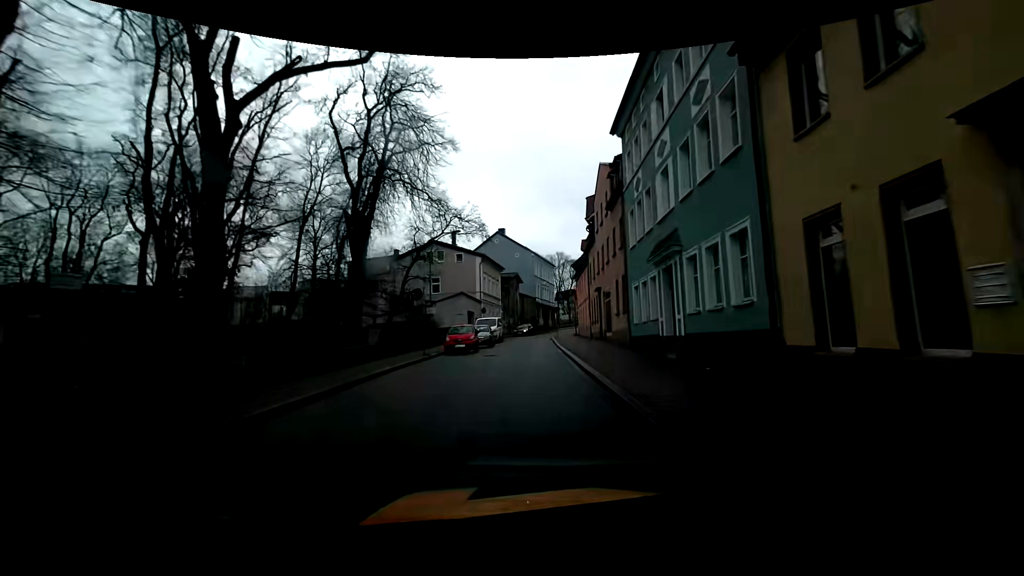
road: primary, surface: asphalt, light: Day
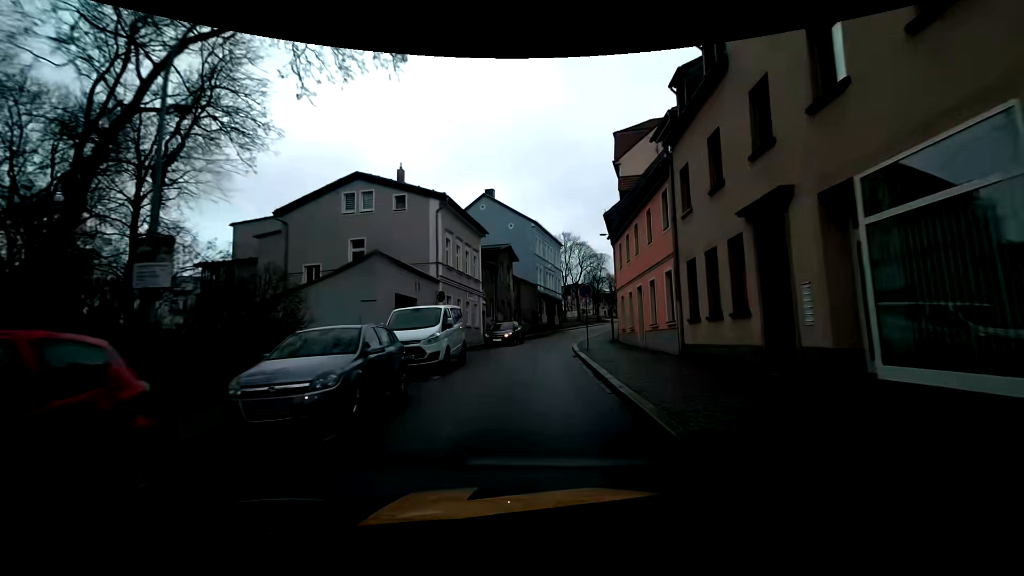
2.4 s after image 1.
(+0.1, +23.9) m; 0°
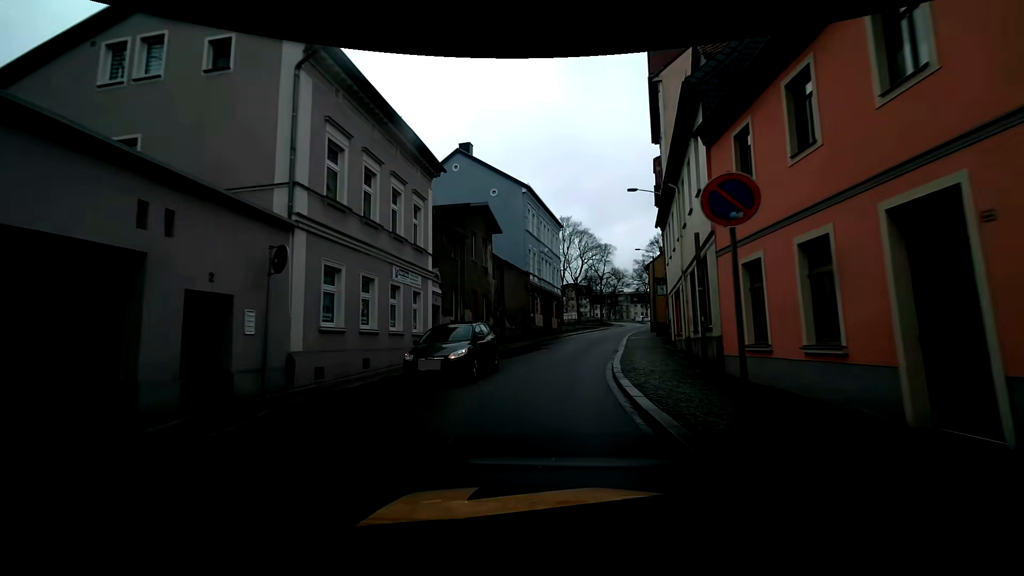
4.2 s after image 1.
(+0.3, +16.3) m; +1°
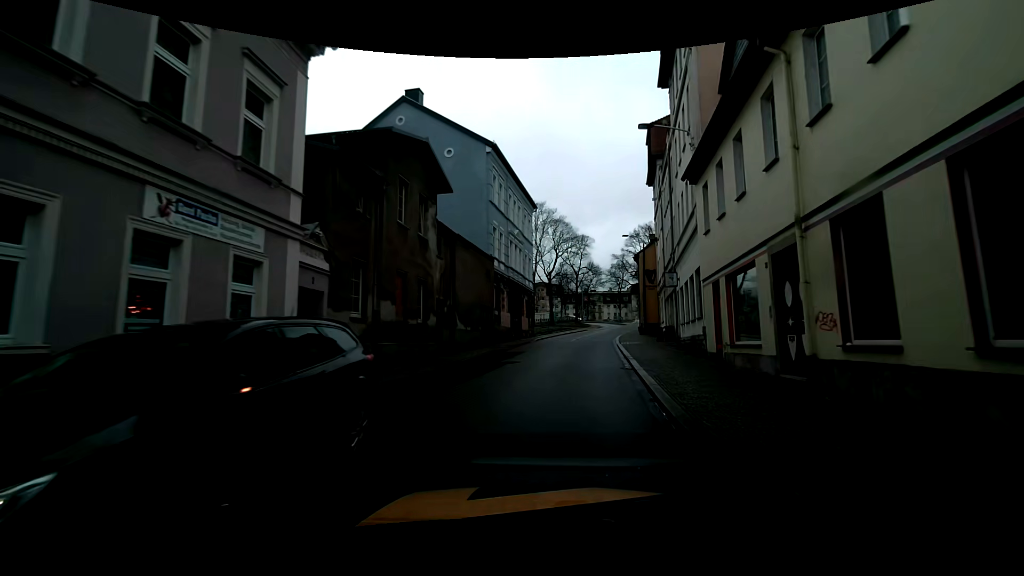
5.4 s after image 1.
(+0.2, +10.0) m; +4°
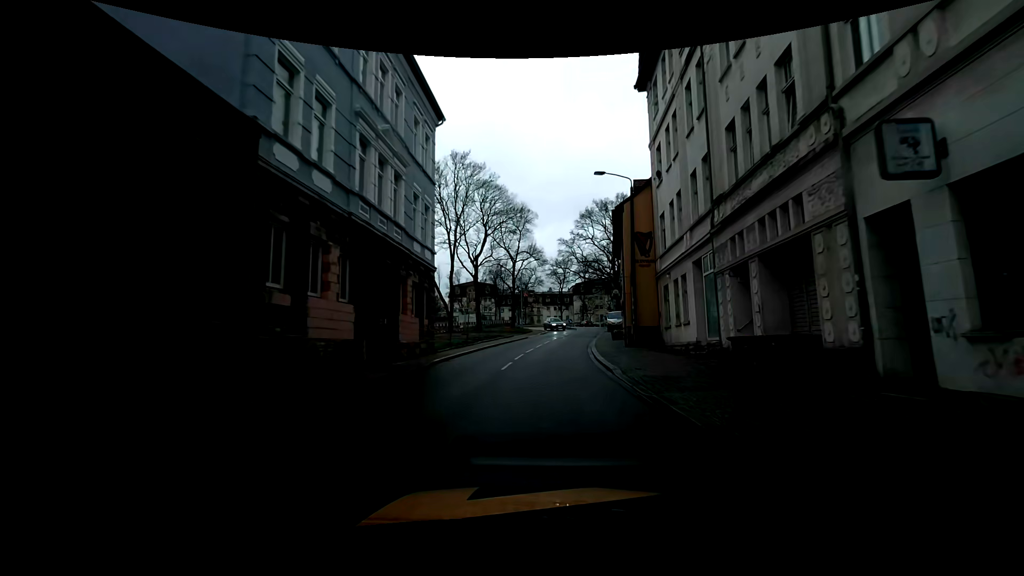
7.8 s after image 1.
(+1.6, +21.5) m; +7°
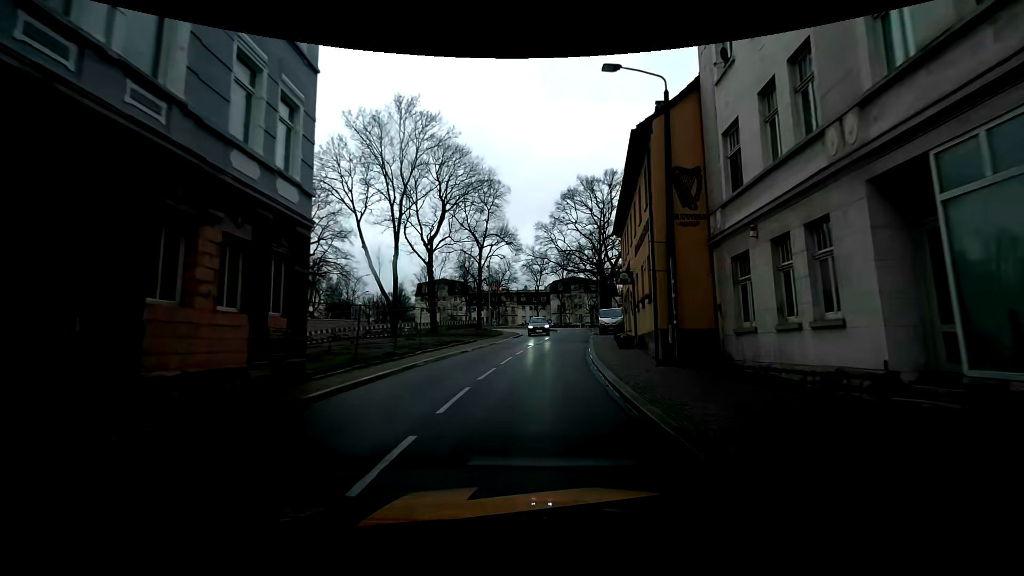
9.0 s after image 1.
(+0.4, +11.3) m; +3°
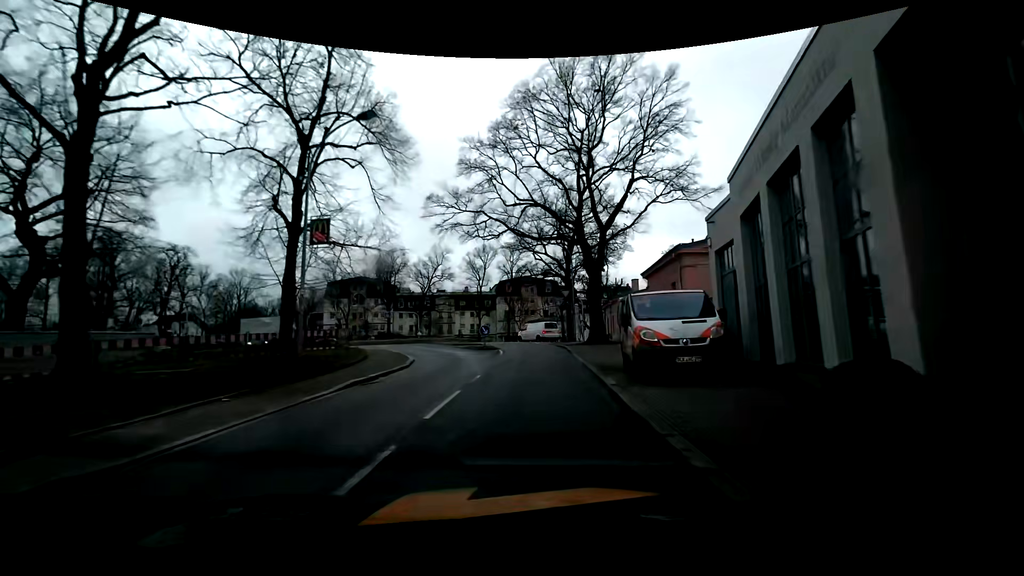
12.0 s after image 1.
(+1.5, +27.1) m; +5°
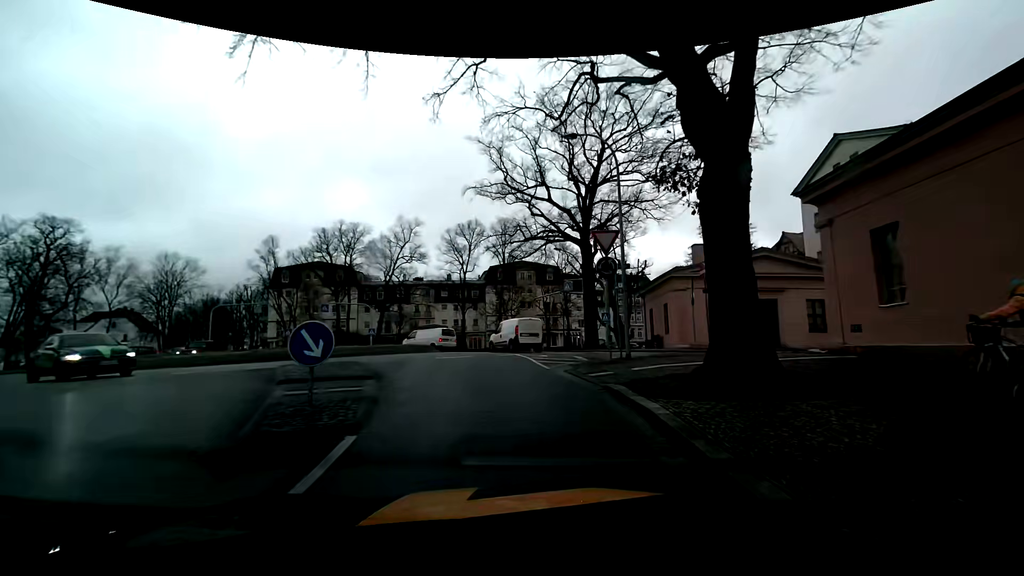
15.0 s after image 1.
(+0.6, +21.1) m; +1°
